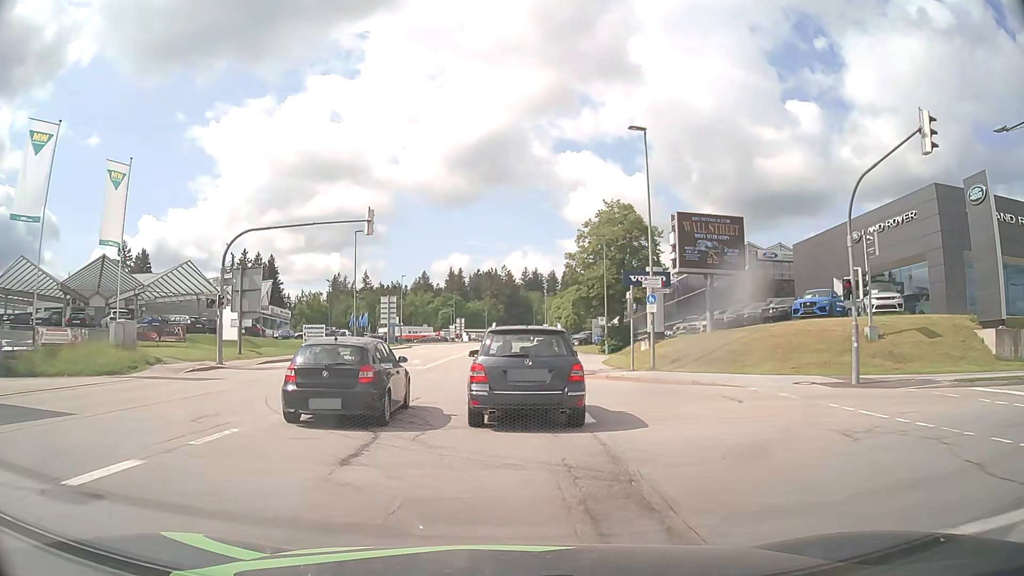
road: tertiary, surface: asphalt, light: Day
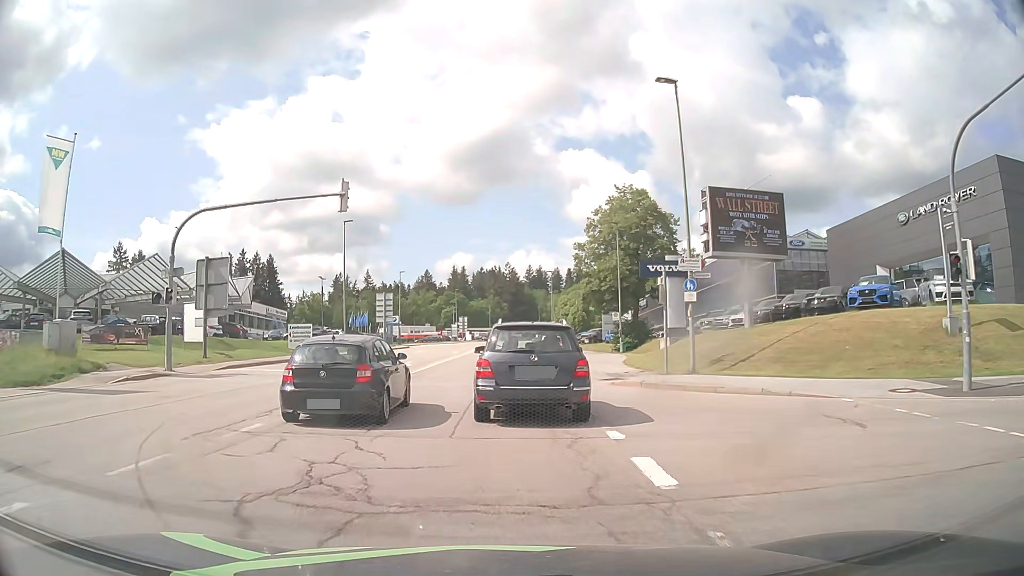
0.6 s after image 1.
(0.0, +5.3) m; 0°
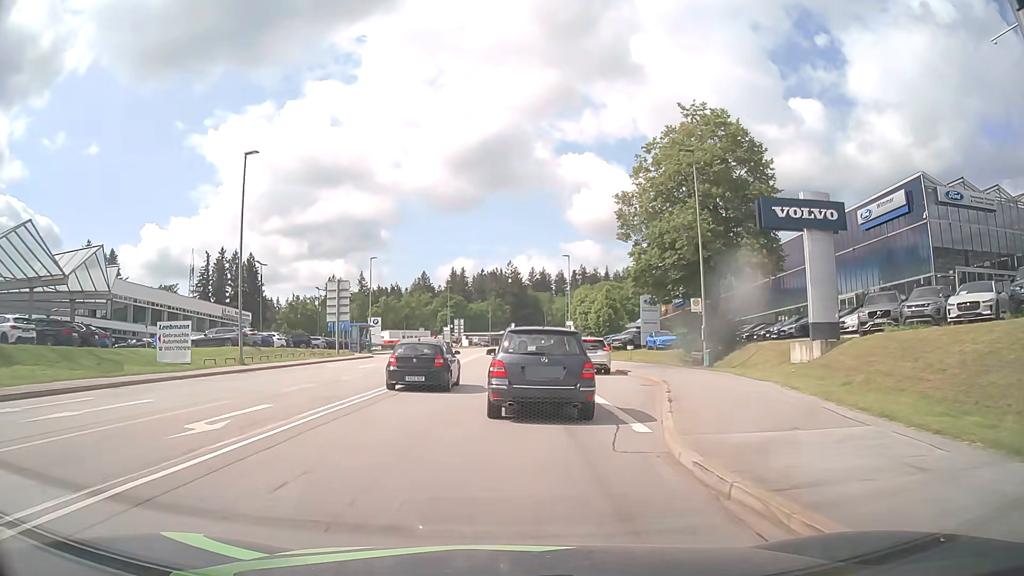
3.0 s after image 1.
(0.0, +22.4) m; 0°
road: secondary
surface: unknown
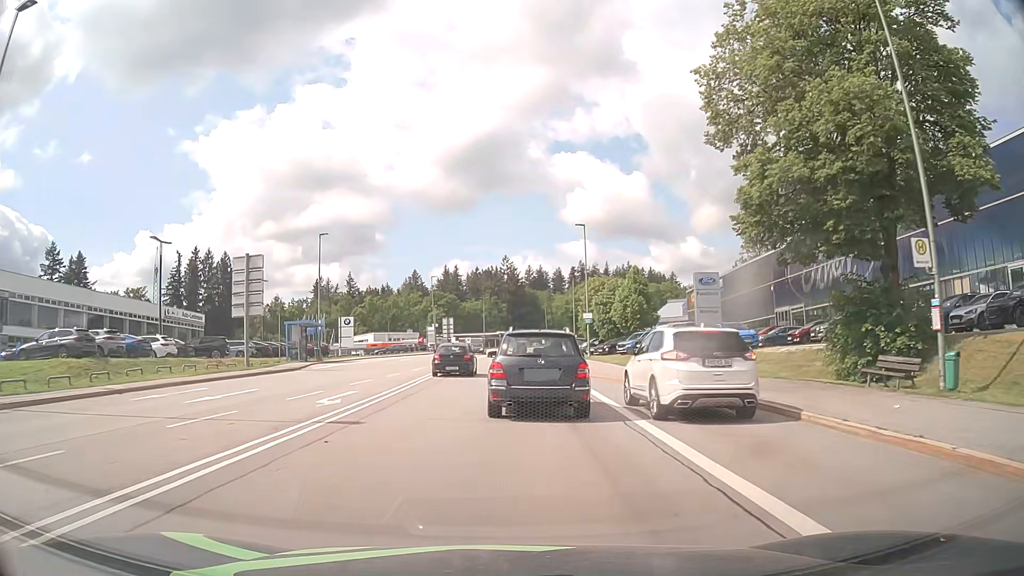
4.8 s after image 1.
(0.0, +18.8) m; 0°
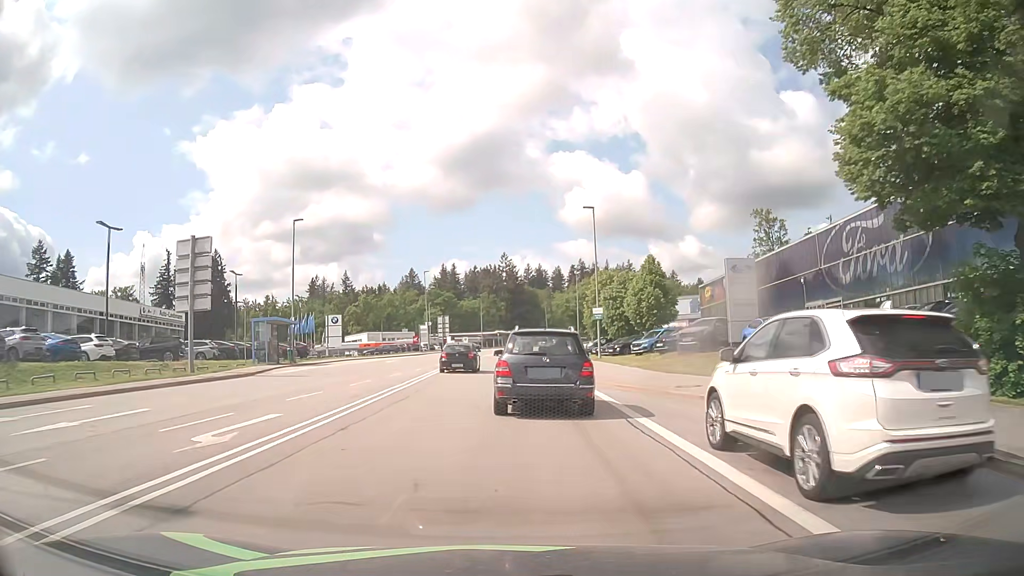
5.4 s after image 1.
(0.0, +6.6) m; 0°
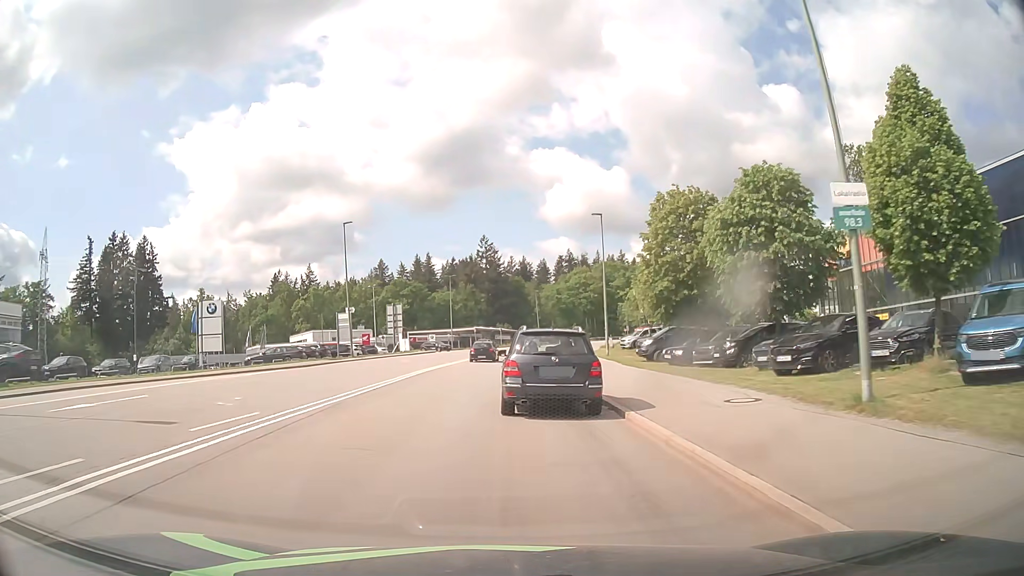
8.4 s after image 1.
(+0.3, +35.8) m; +1°
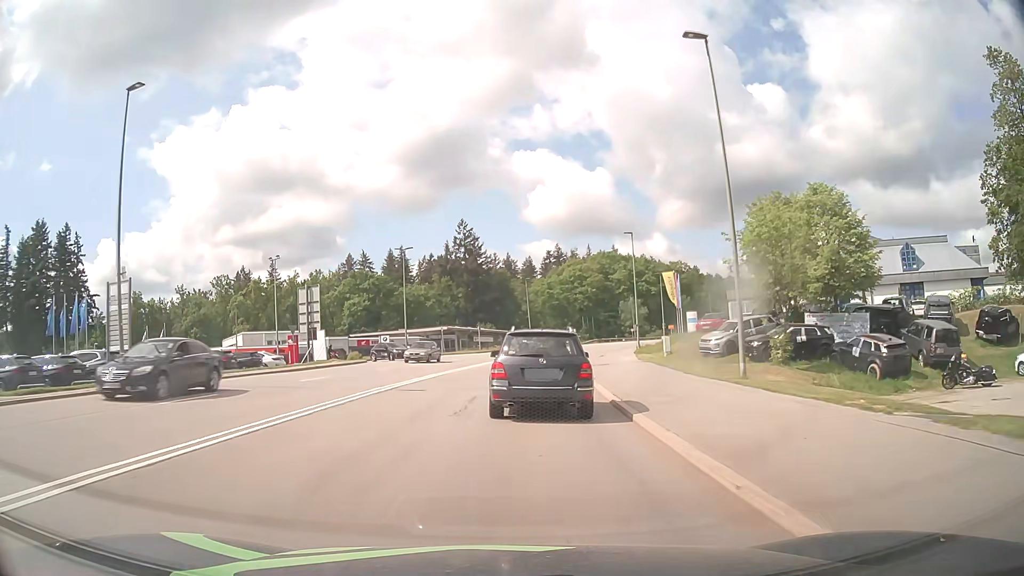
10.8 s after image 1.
(+0.2, +30.6) m; +1°
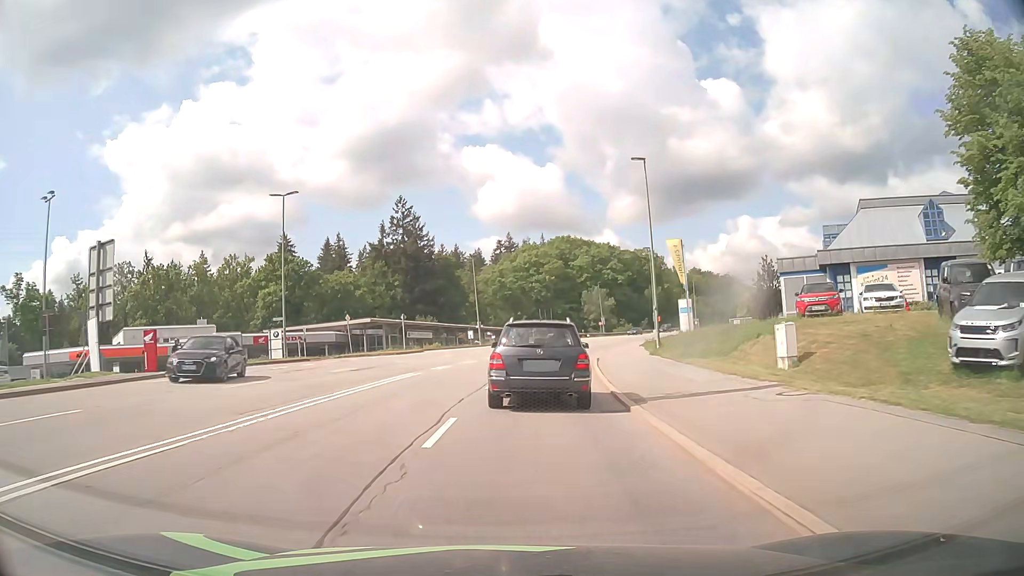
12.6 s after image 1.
(+0.8, +23.5) m; +4°
(0, +10) (+1, +20) (+2, +30) (+3, +40) (+5, +50) (+7, +59) (+9, +69) (+12, +79) (+16, +88) (+19, +97) m
